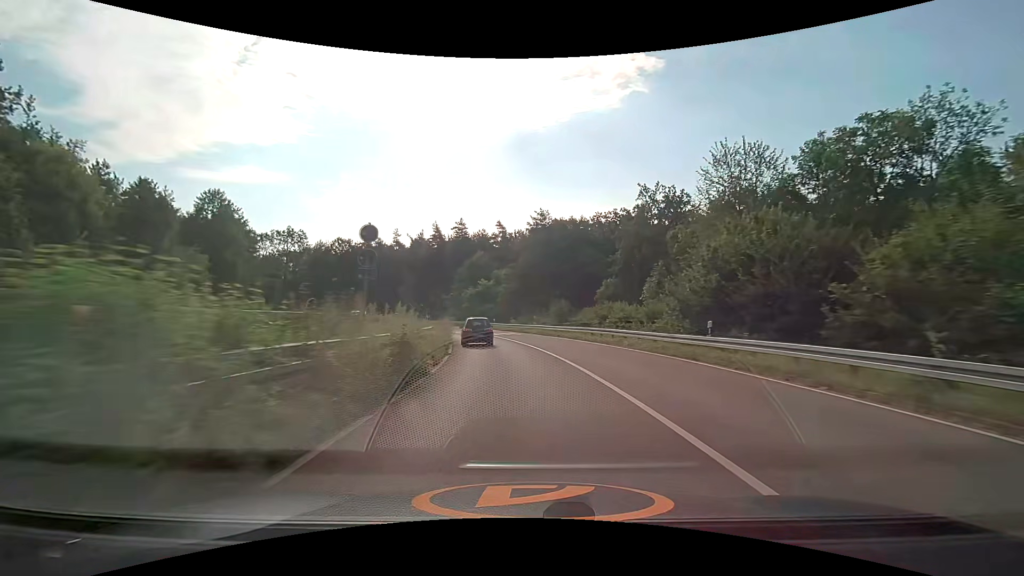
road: trunk_link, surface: asphalt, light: Day
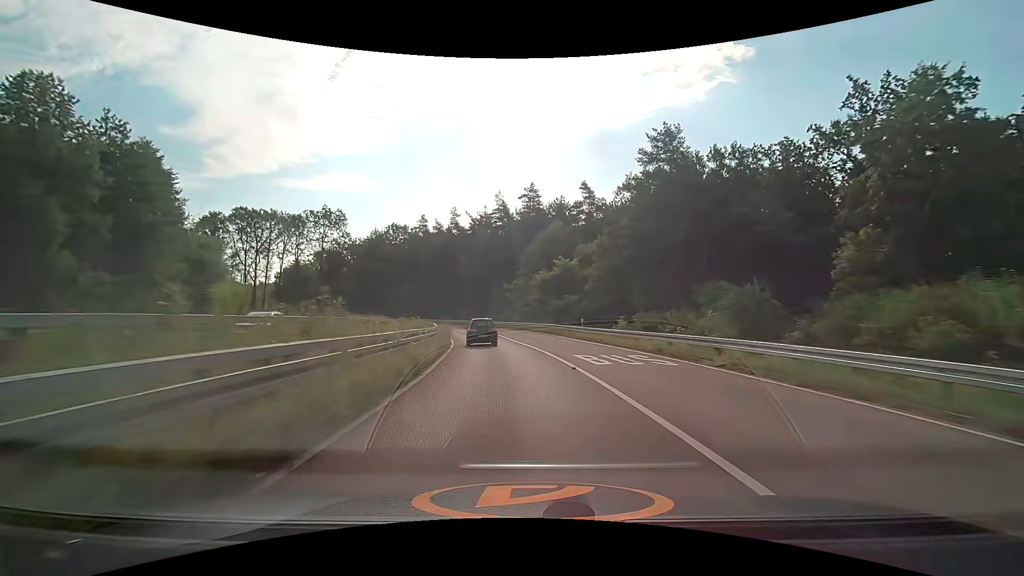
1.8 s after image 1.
(-2.2, +30.8) m; -9°
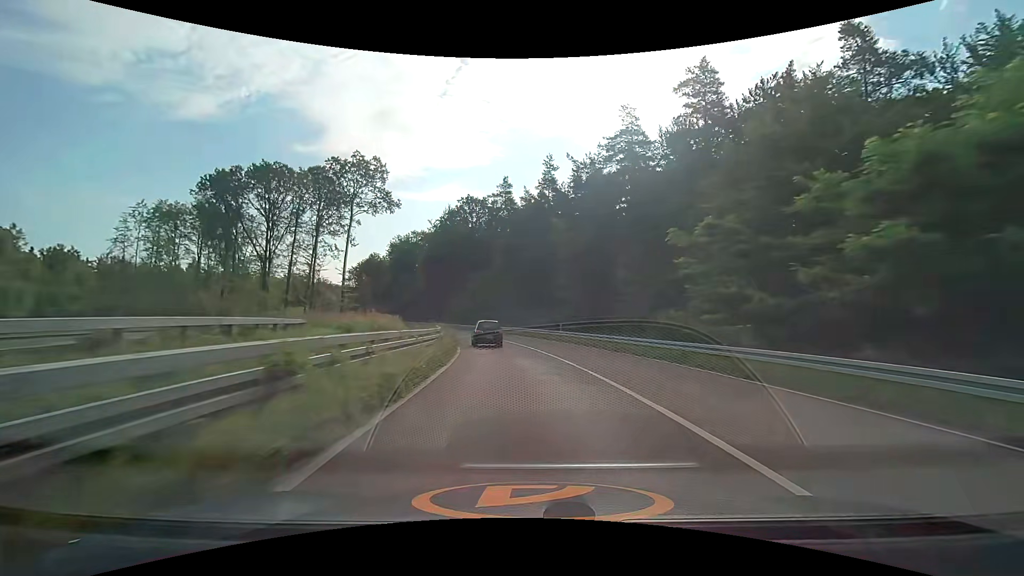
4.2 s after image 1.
(-4.5, +41.6) m; -12°
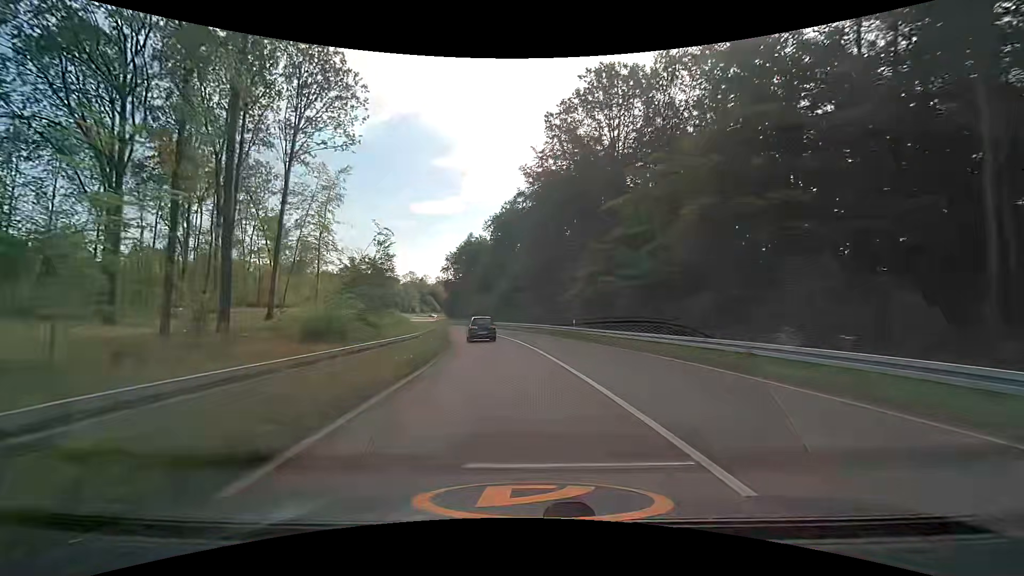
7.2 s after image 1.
(-6.6, +52.9) m; -15°
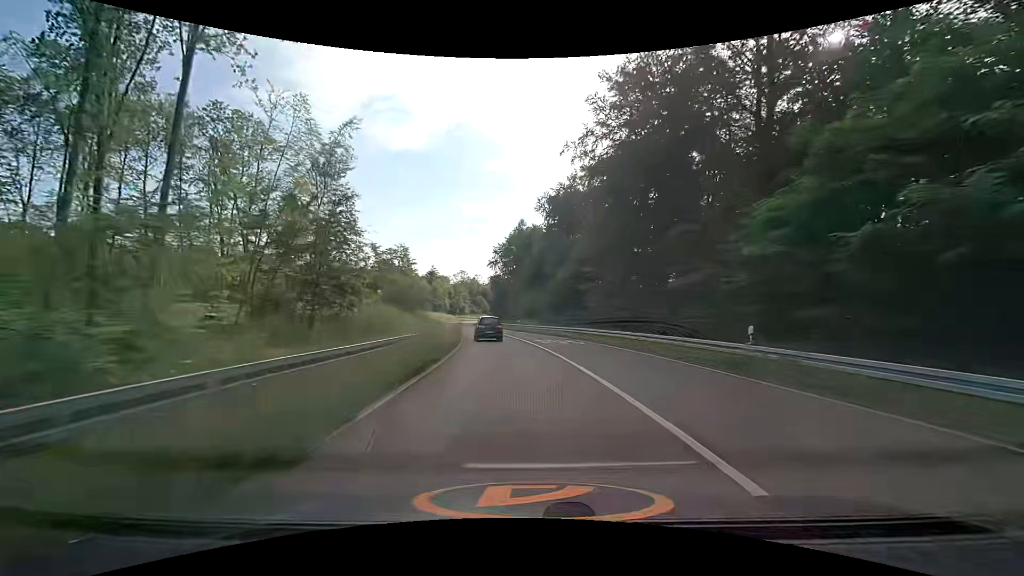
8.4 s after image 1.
(-1.3, +21.4) m; -7°
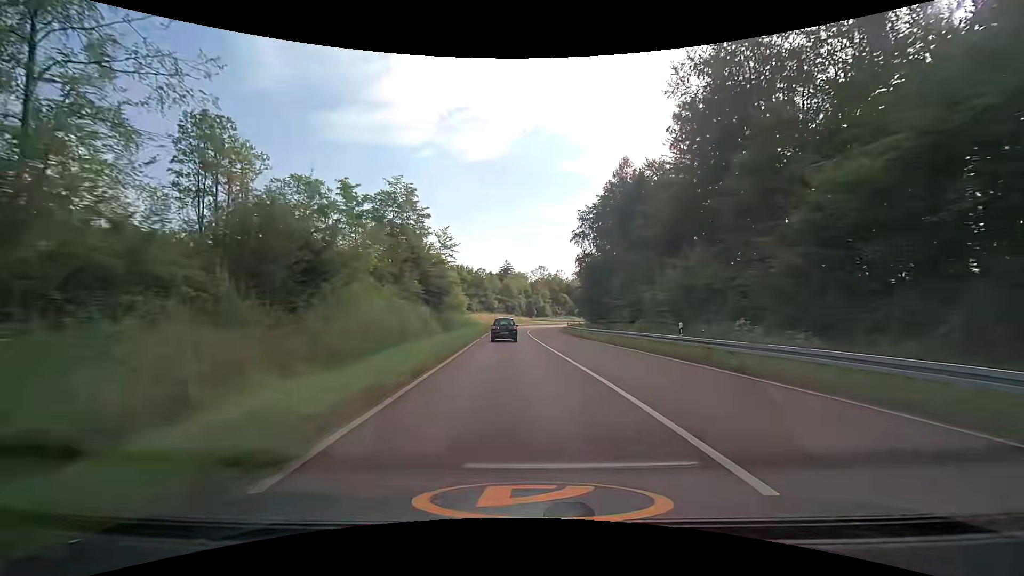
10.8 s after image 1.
(-3.2, +42.8) m; -10°
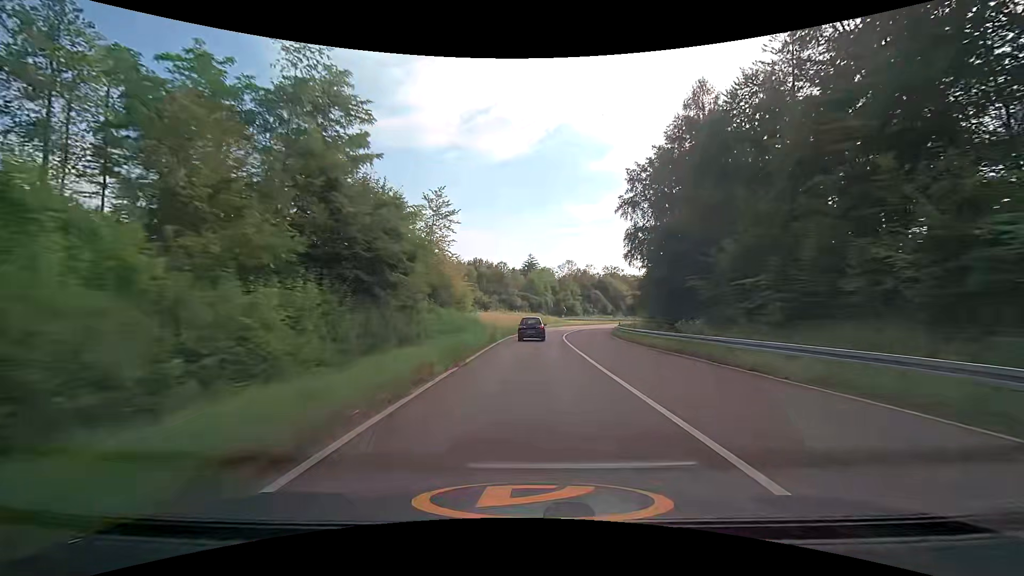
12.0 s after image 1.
(-0.4, +21.5) m; -3°
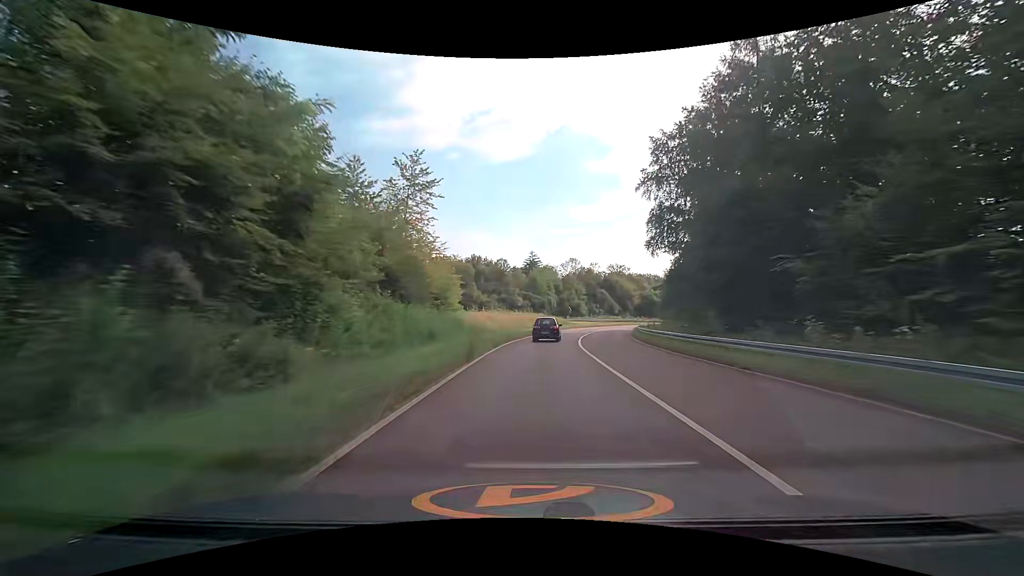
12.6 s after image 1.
(0.0, +10.8) m; 0°
(0, +10) (0, +20) (+1, +30) (+2, +40) (+3, +50) (+5, +60) (+8, +69) (+11, +79) (+14, +88) (+18, +97) m
